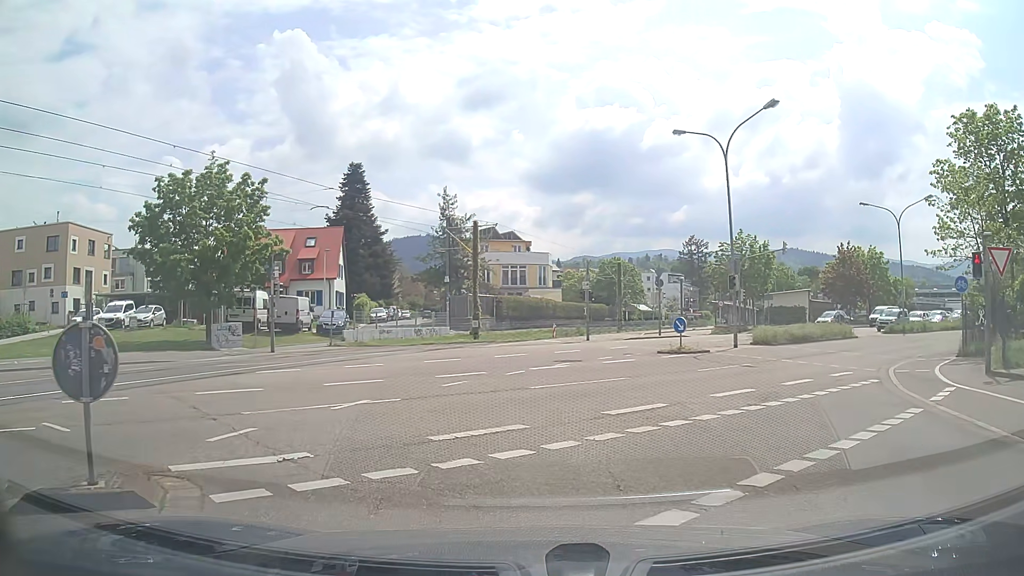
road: residential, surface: asphalt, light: Day
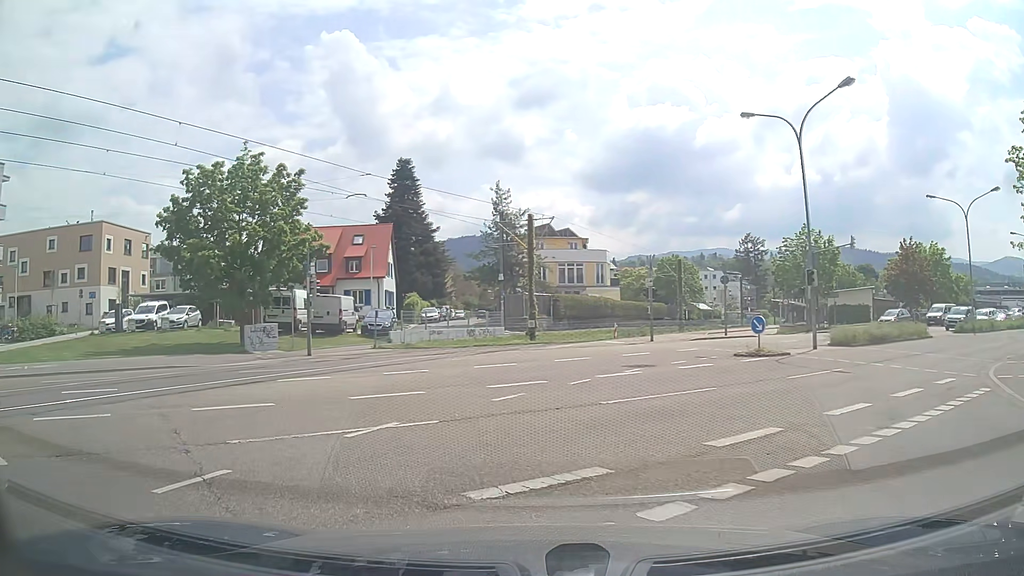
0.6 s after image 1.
(0.0, +2.6) m; -4°
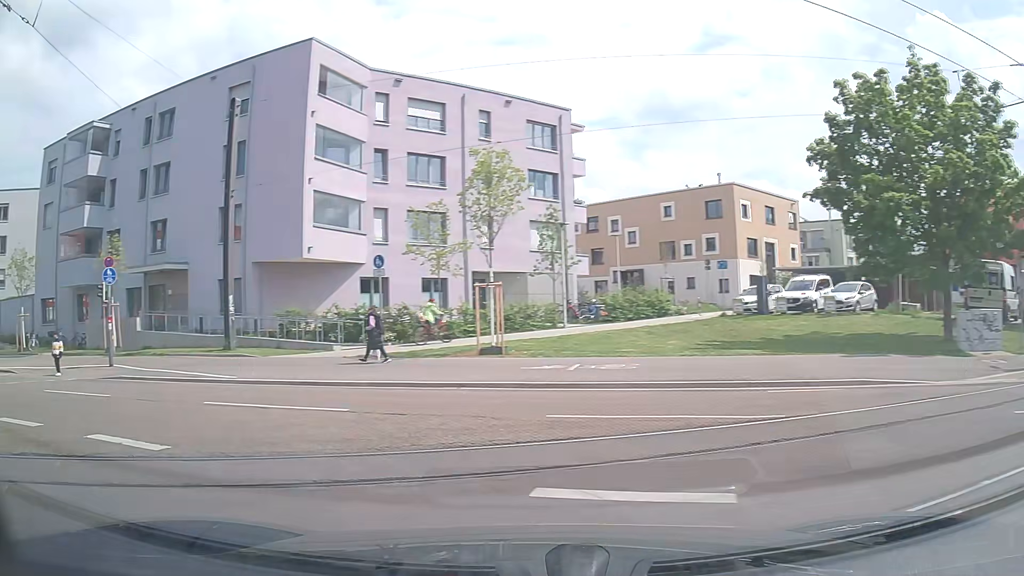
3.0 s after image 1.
(-5.0, +10.2) m; -55°
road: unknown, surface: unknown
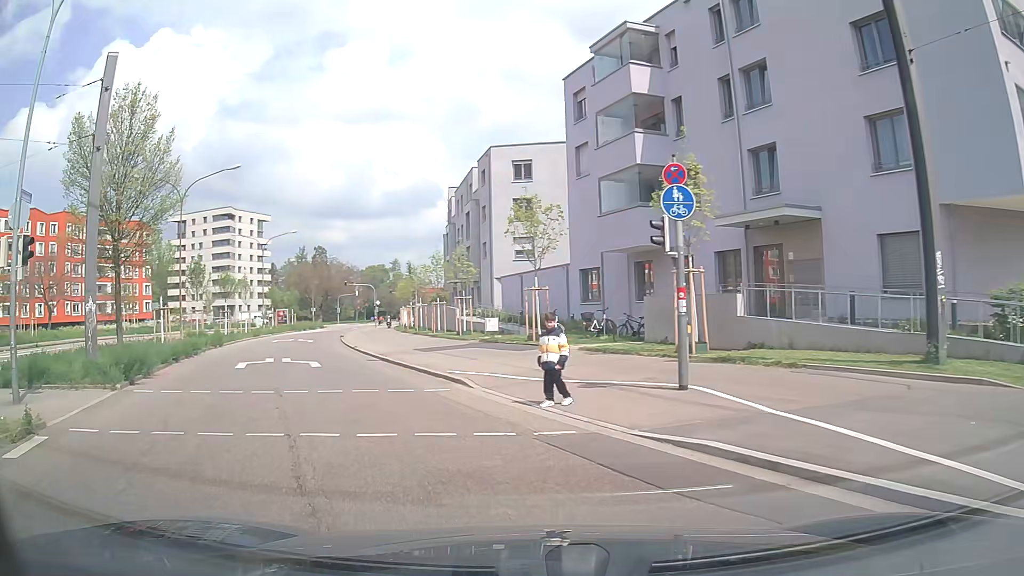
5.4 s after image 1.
(-6.2, +11.4) m; -49°
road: secondary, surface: asphalt
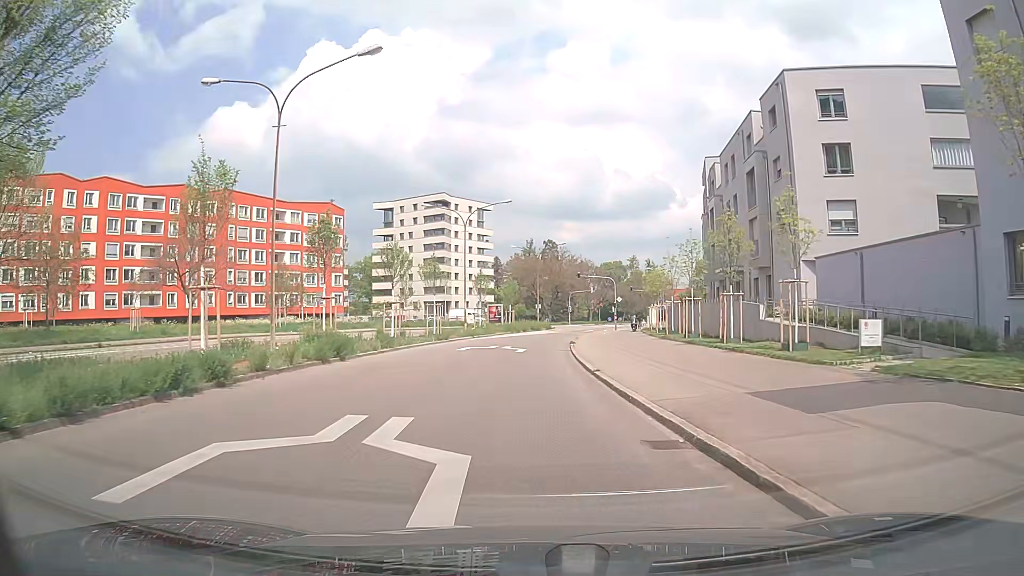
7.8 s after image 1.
(-4.4, +16.7) m; -21°
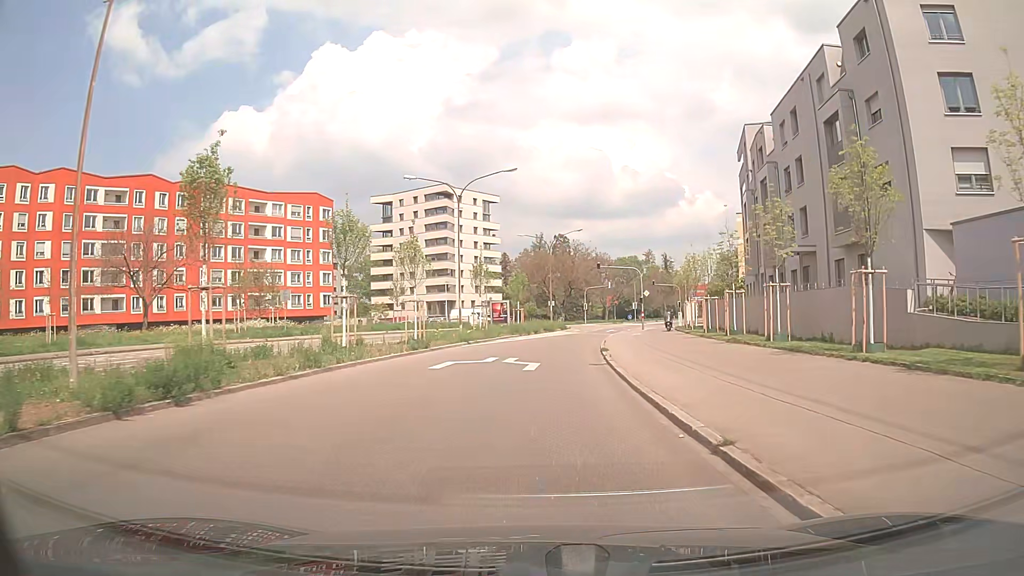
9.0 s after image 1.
(0.0, +10.9) m; -1°
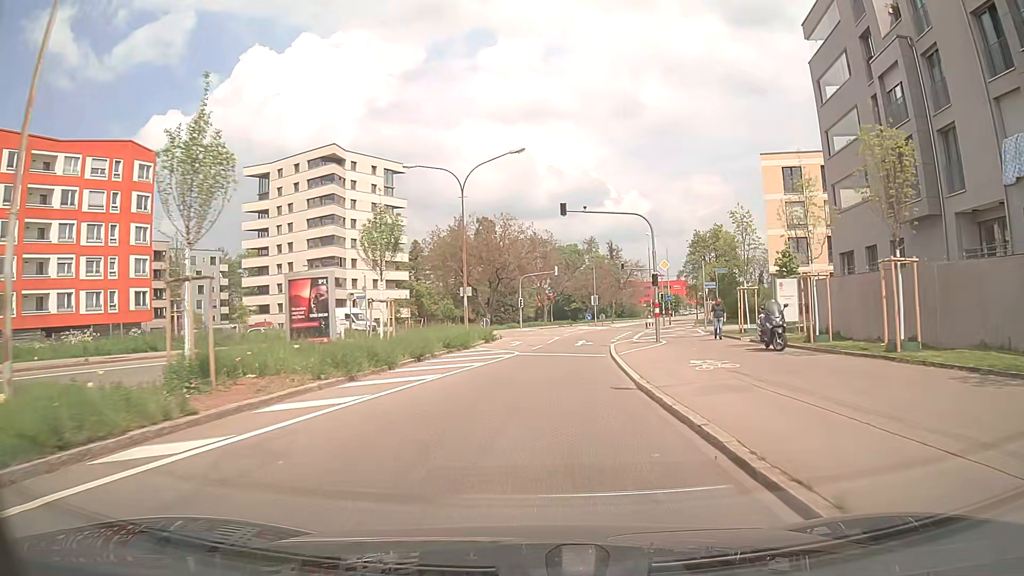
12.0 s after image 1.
(+1.6, +32.7) m; +7°
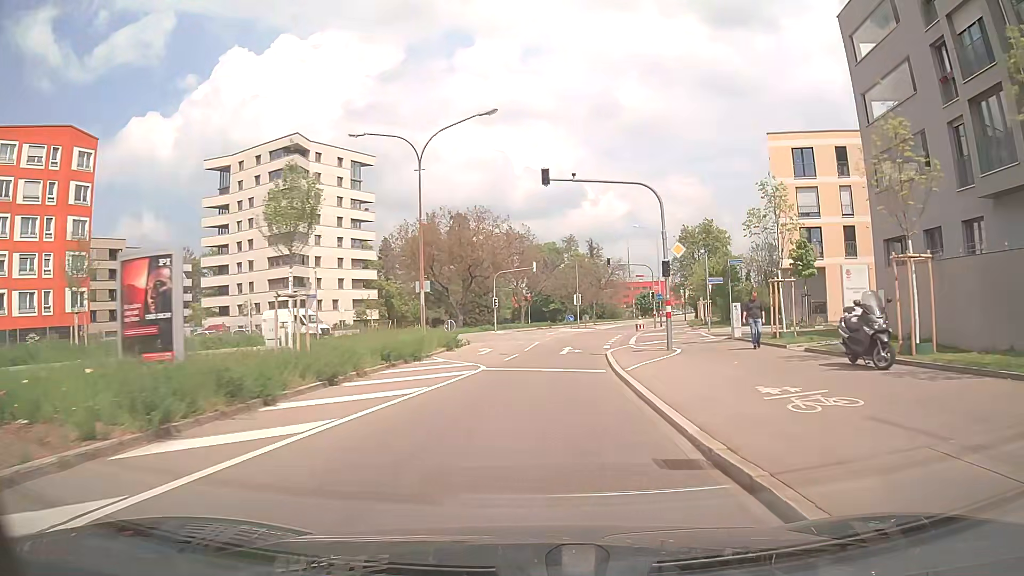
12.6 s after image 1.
(+0.1, +7.0) m; +2°
(0, +10) (+1, +20) (+2, +30) (+3, +40) (+5, +50) (+7, +59) (+9, +69) (+12, +79) (+15, +88) (+19, +98) m
